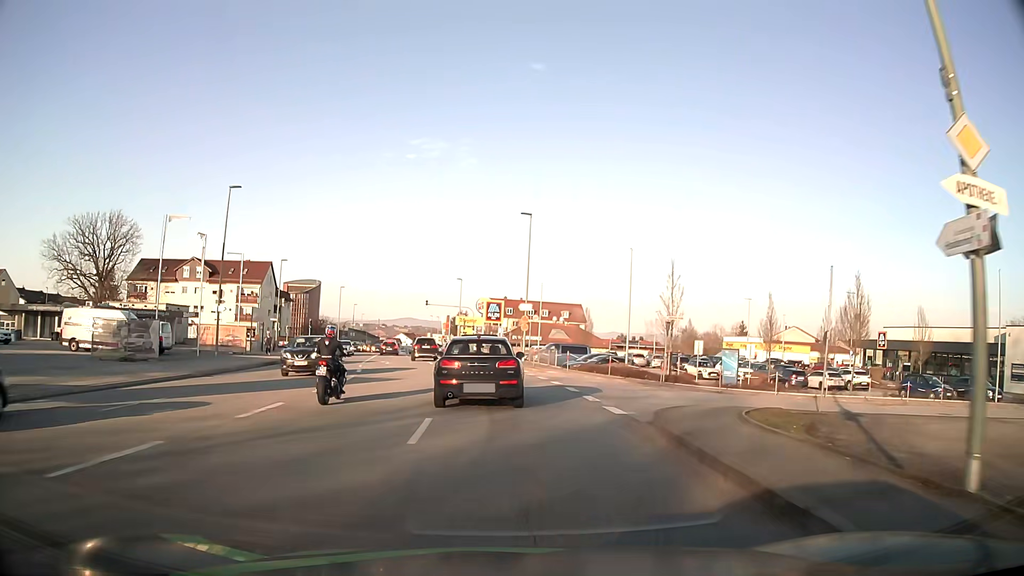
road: tertiary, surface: asphalt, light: Day
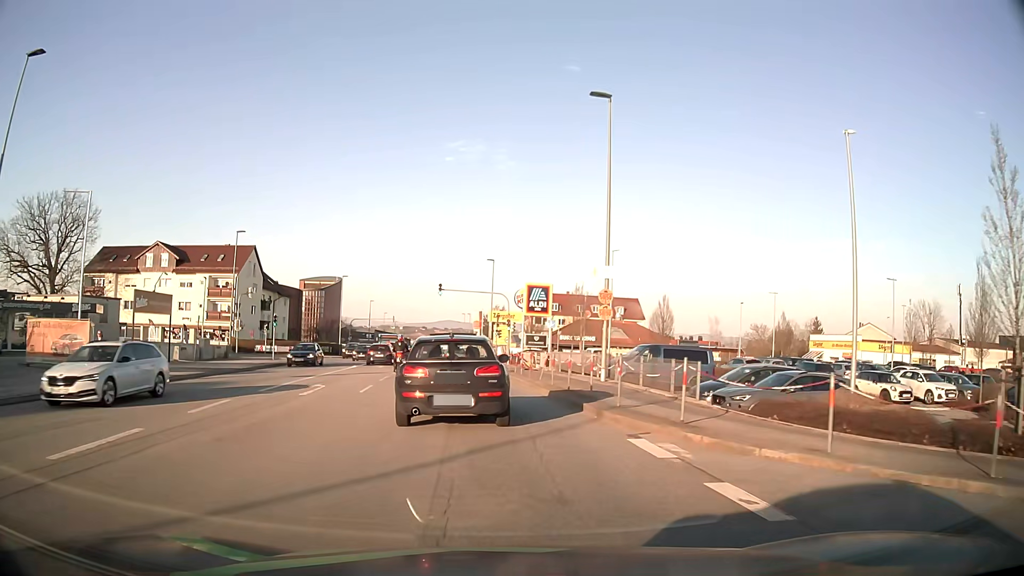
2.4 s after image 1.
(-0.7, +22.9) m; -4°
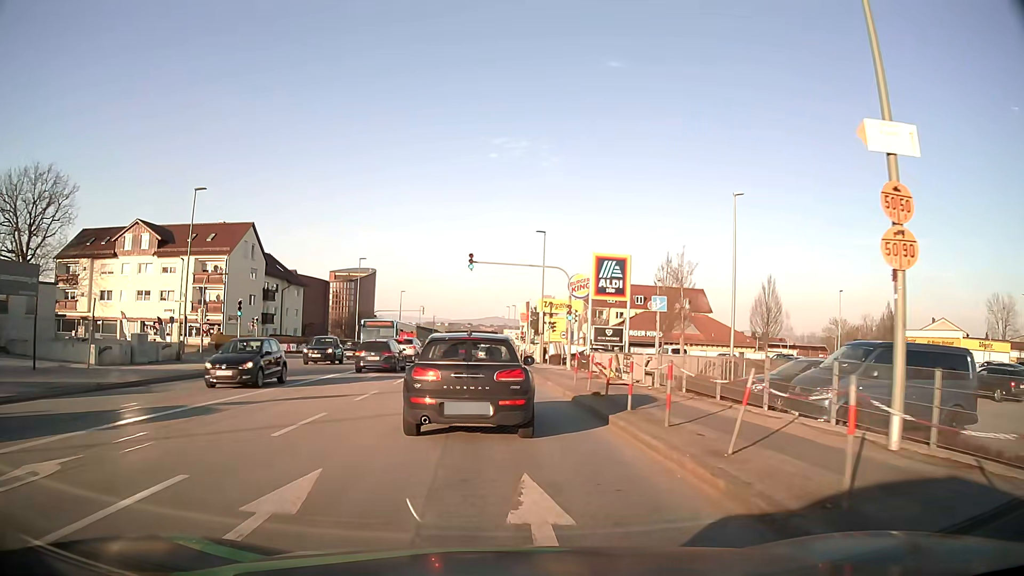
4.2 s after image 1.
(-0.6, +15.4) m; -4°
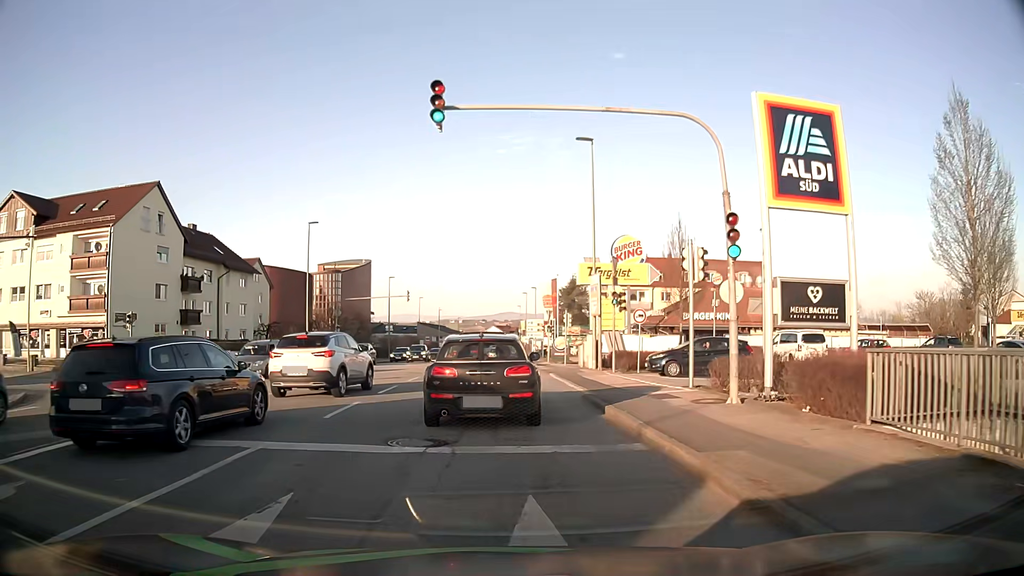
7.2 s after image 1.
(-0.3, +23.3) m; 0°
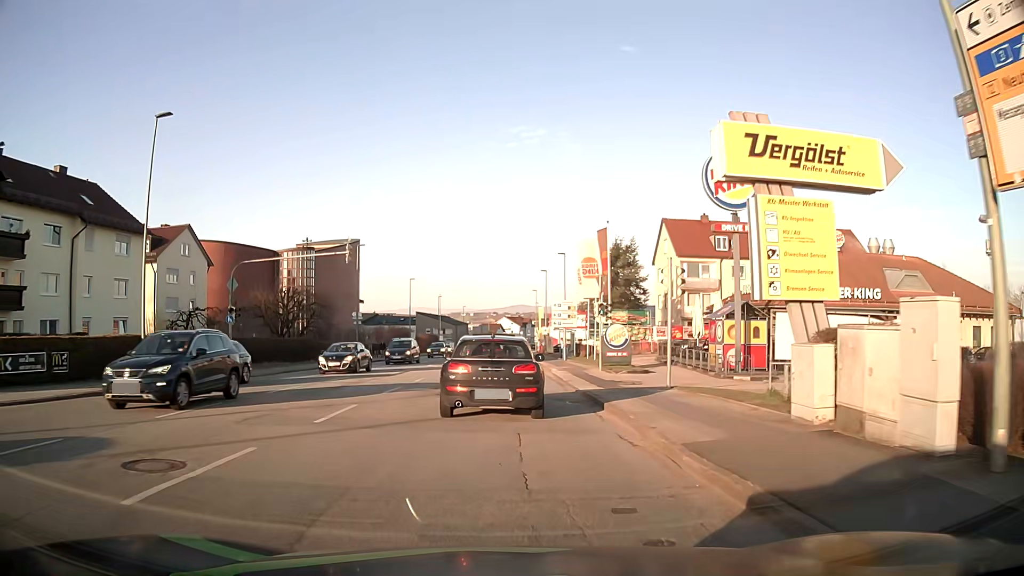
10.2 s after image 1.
(-0.6, +24.7) m; -2°
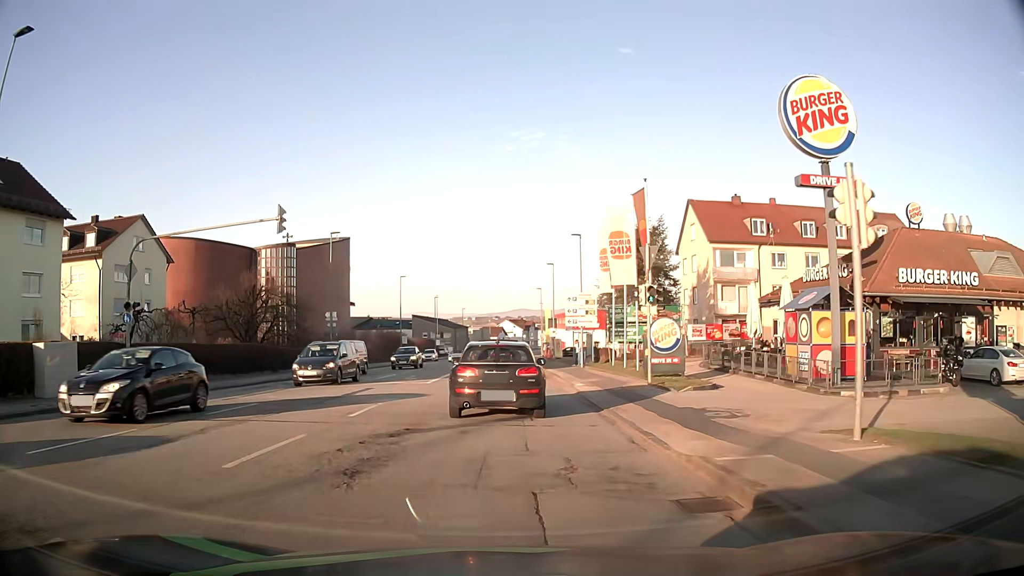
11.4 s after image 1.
(+0.1, +10.0) m; 0°
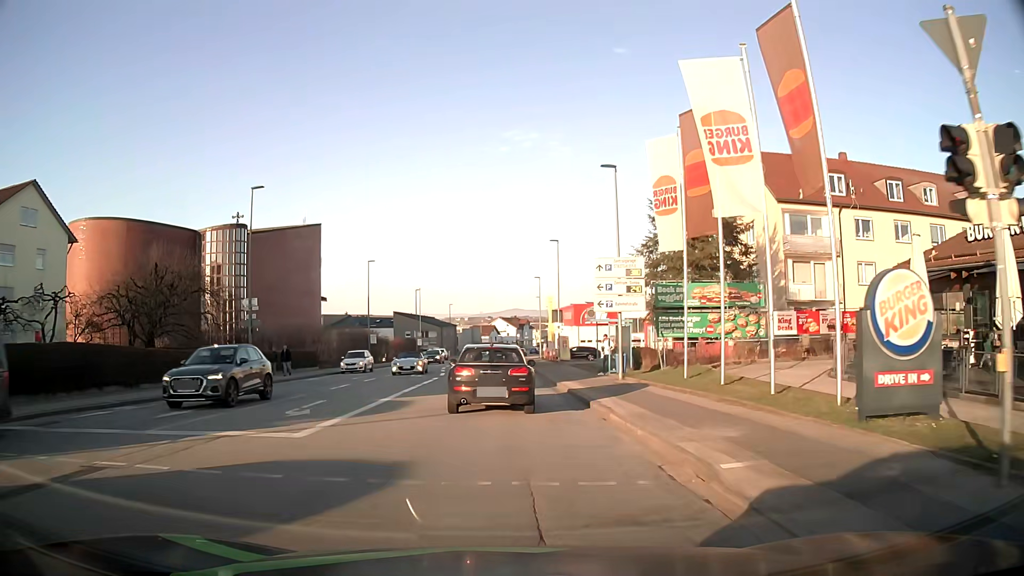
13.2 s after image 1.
(0.0, +15.9) m; 0°
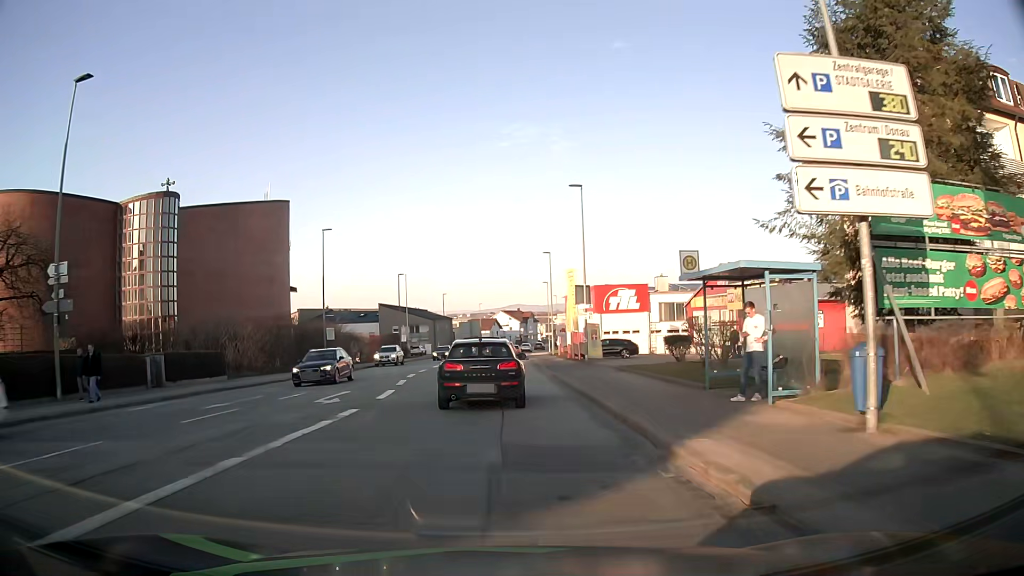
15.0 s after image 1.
(+0.2, +17.9) m; +1°
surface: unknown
(0, +10) (0, +20) (0, +30) (0, +40) (0, +50) (0, +60) (0, +70) (0, +80) (0, +90) (+1, +100) m
